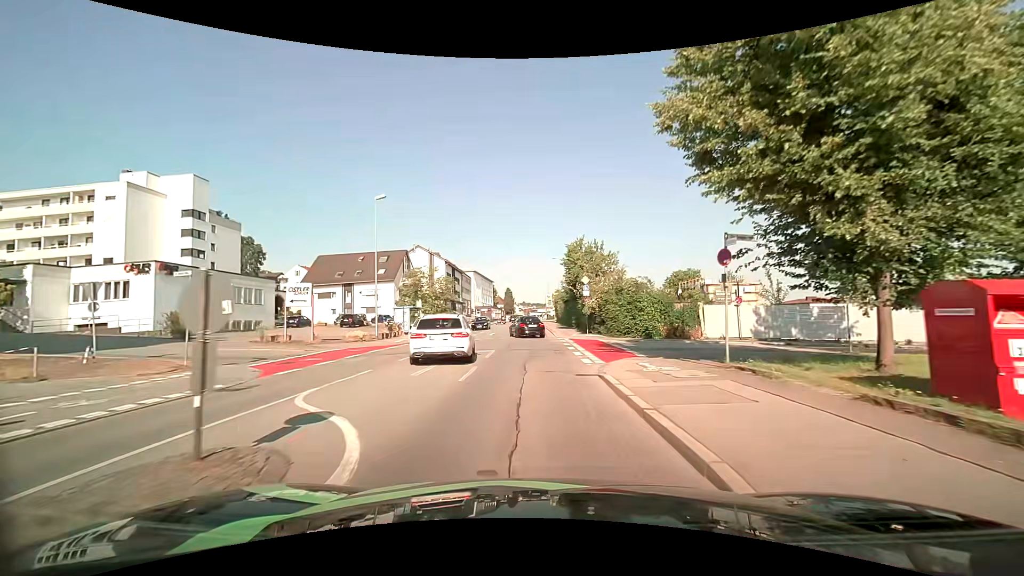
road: tertiary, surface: asphalt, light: Day
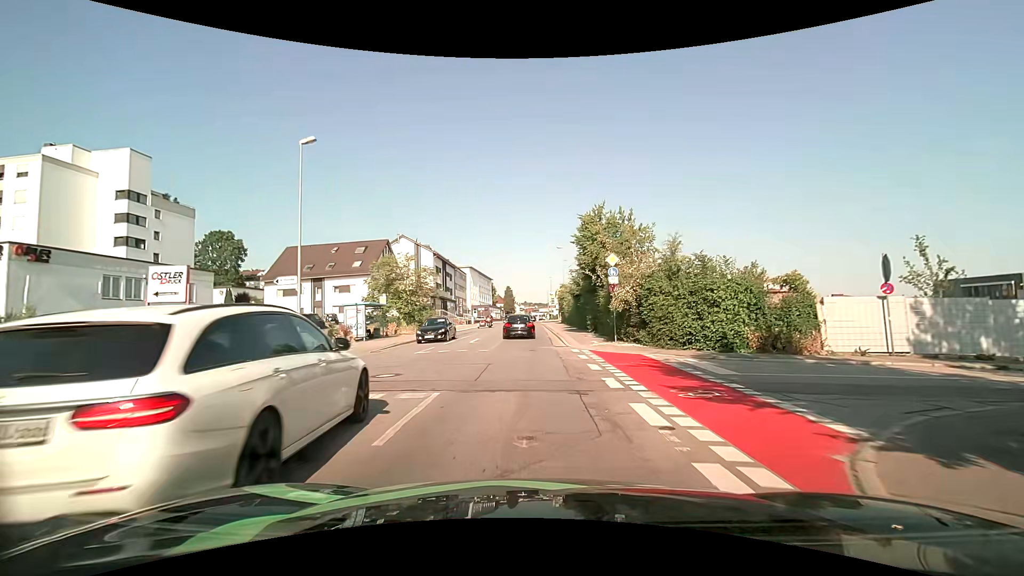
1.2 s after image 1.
(-0.1, +11.7) m; +1°
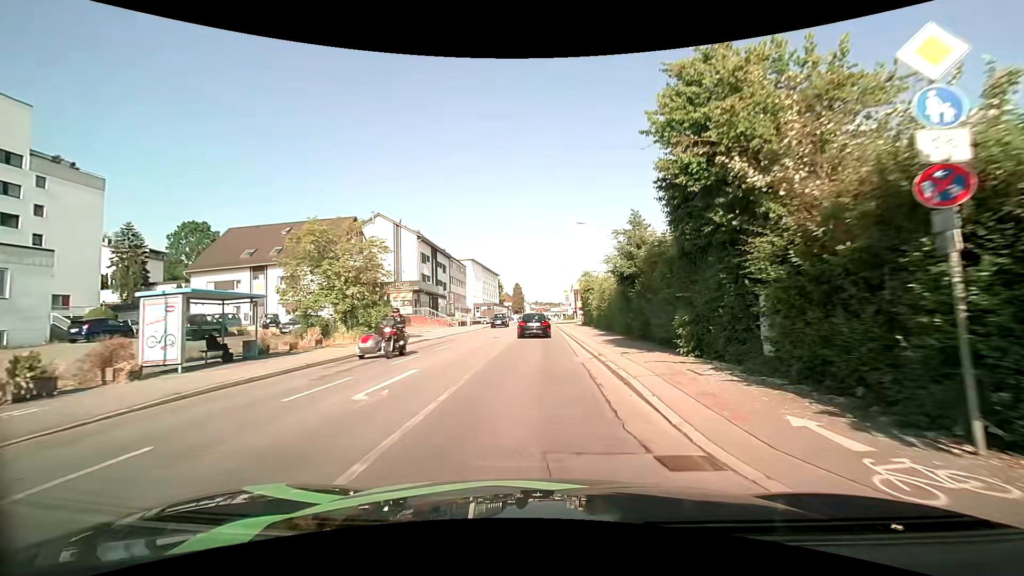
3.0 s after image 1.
(-0.6, +17.6) m; -3°
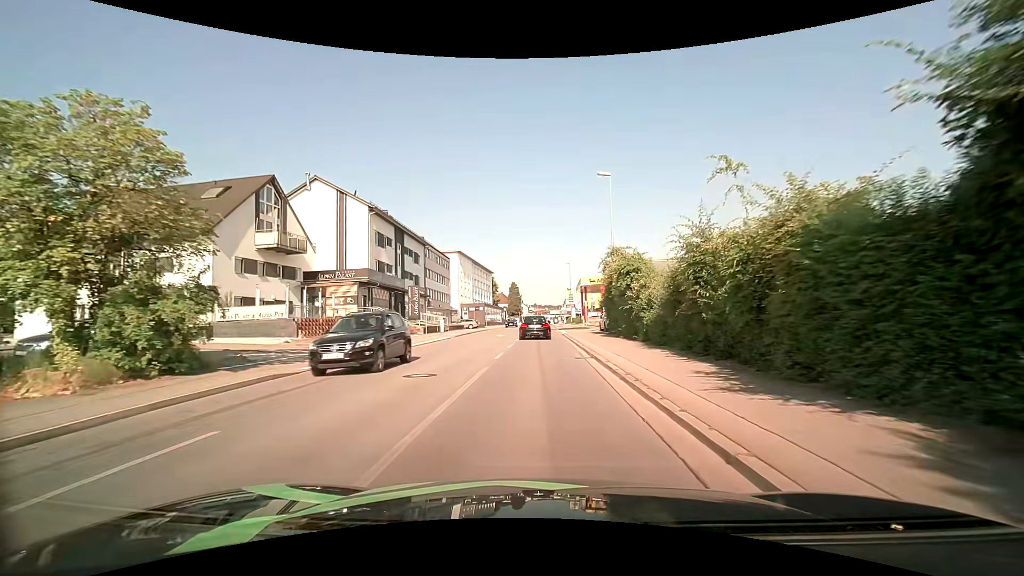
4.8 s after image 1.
(+0.1, +17.8) m; 0°
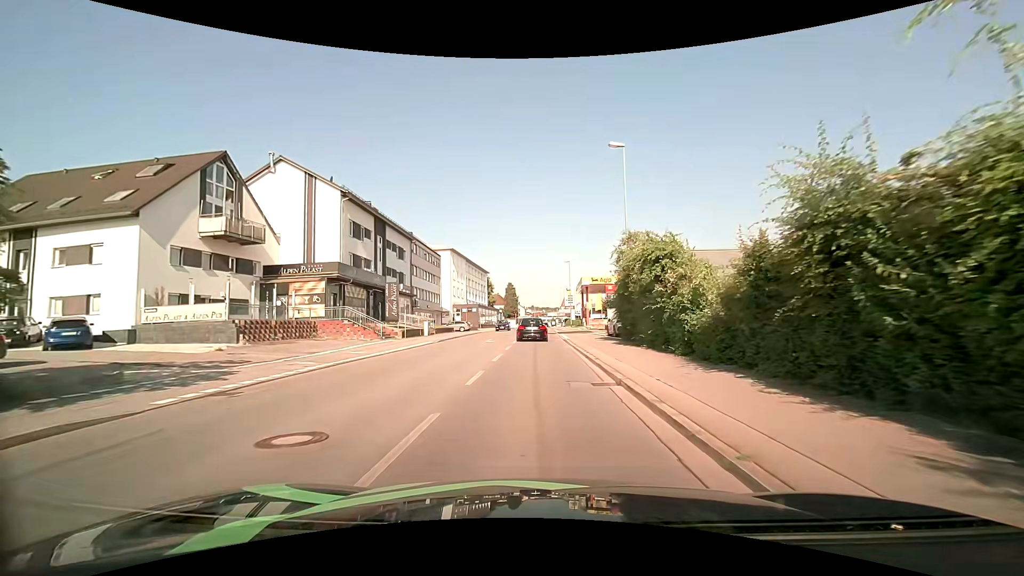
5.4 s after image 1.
(0.0, +5.9) m; 0°
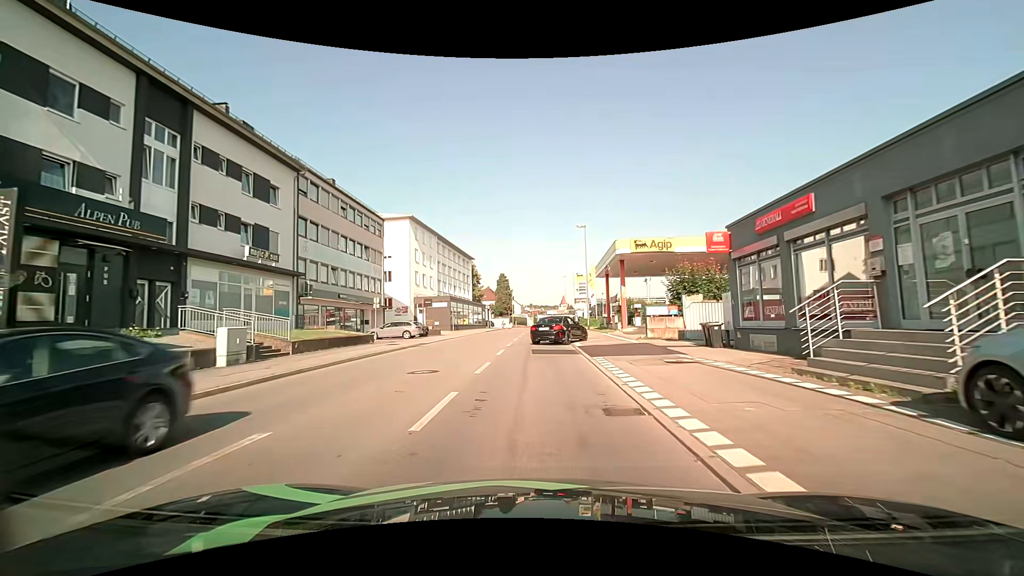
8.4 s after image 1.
(0.0, +28.1) m; 0°
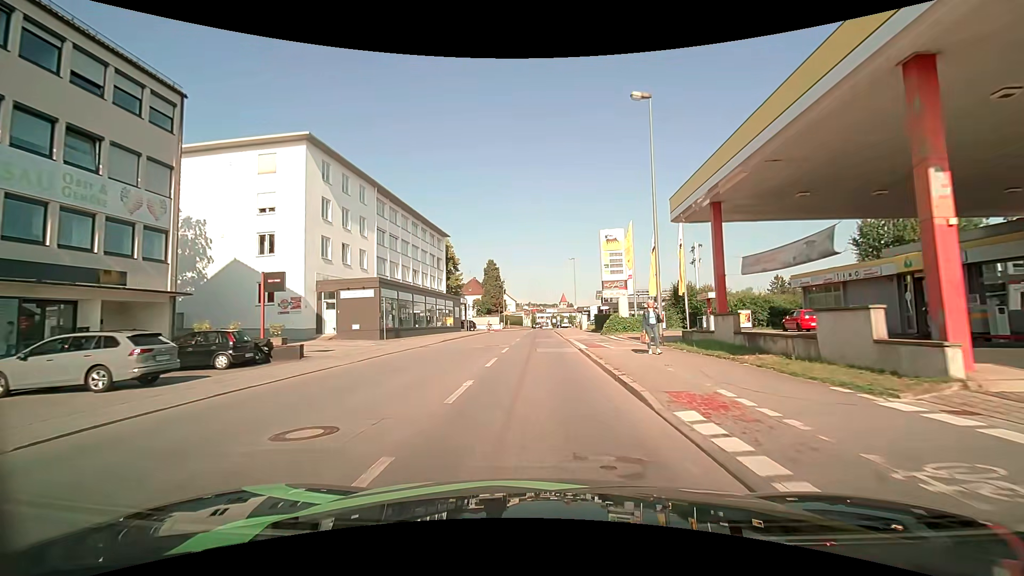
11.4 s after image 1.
(+0.1, +28.7) m; 0°
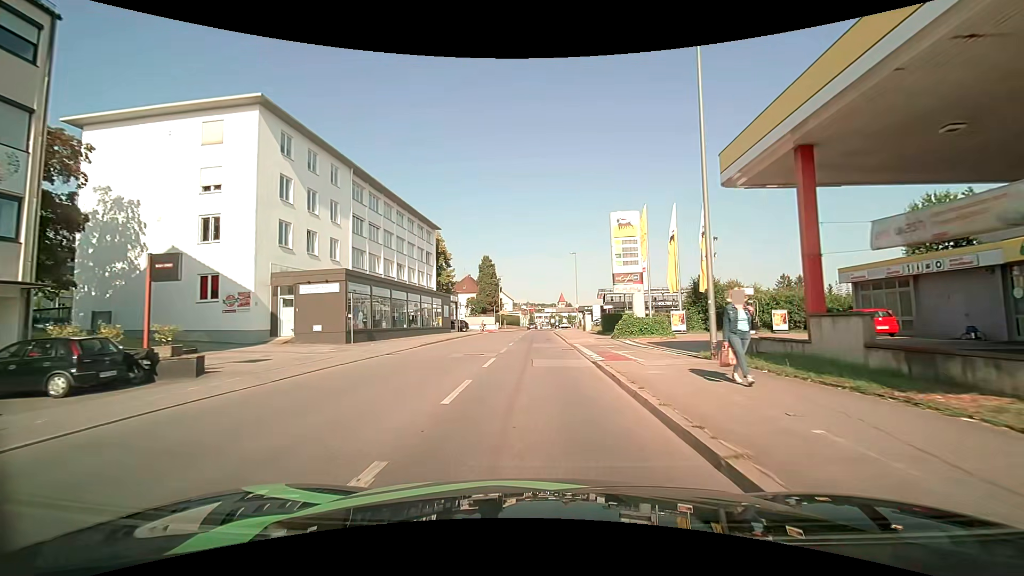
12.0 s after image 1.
(+0.1, +6.0) m; +1°
(0, +10) (0, +20) (0, +30) (0, +40) (0, +50) (+1, +60) (+1, +70) (+1, +80) (+2, +90) (+3, +100) m
